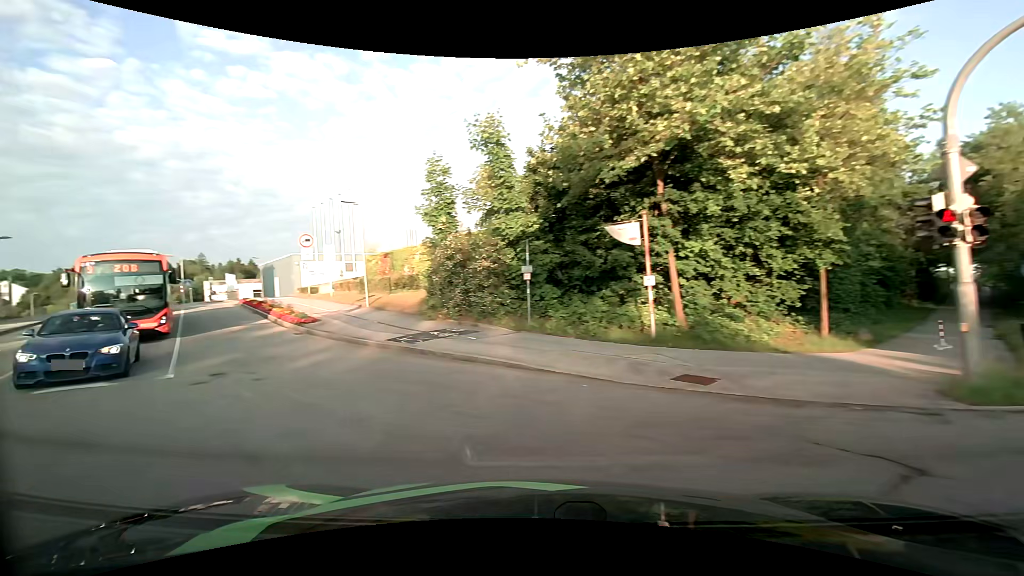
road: residential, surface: asphalt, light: Day
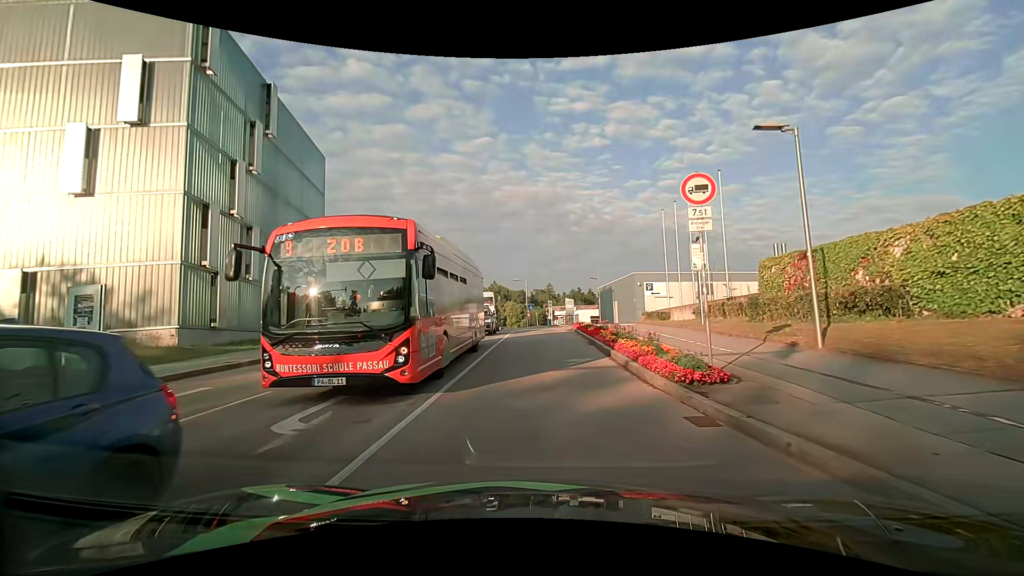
(-5.9, +11.5) m; -39°
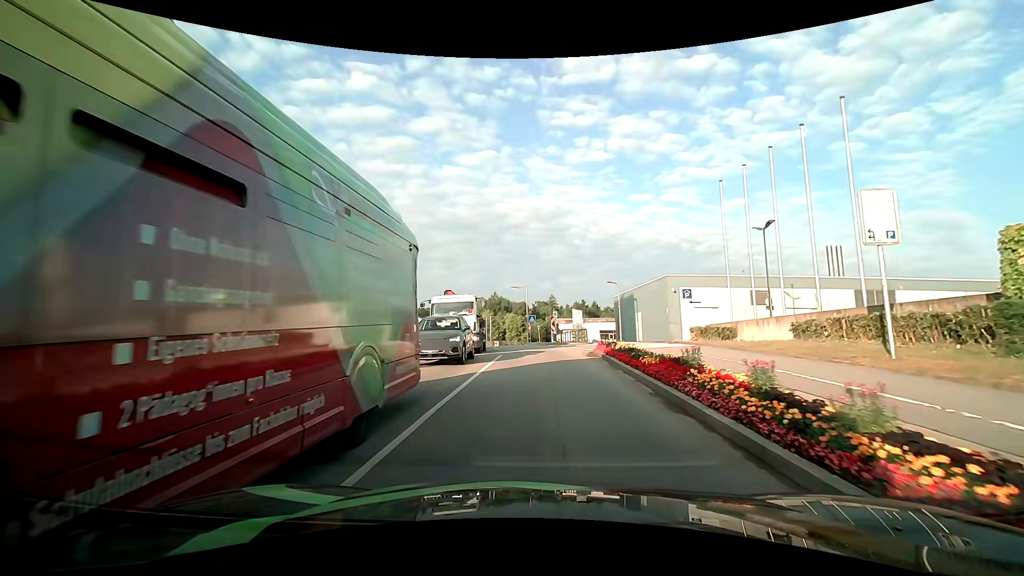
(-0.1, +11.0) m; -1°
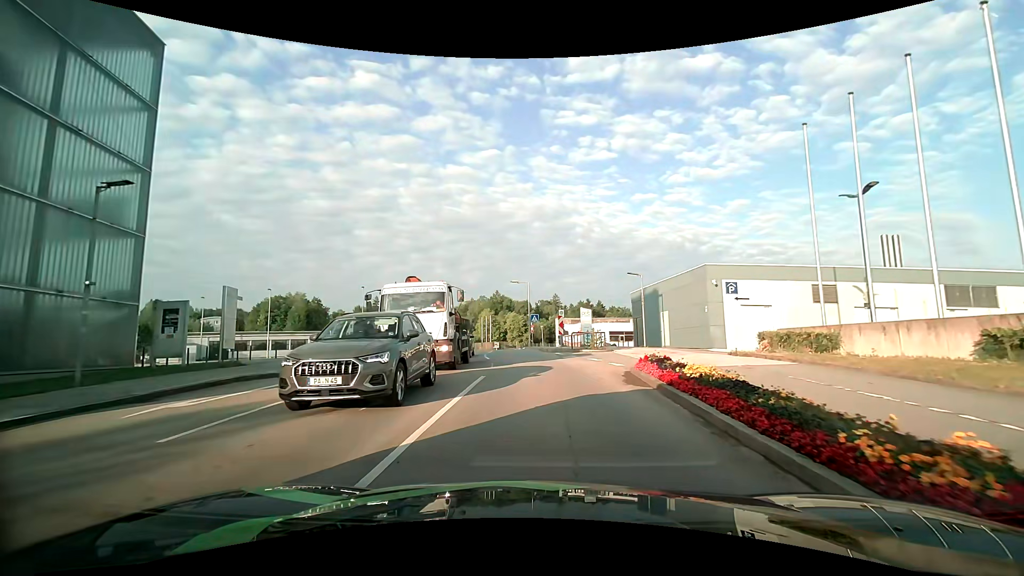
(0.0, +7.5) m; 0°
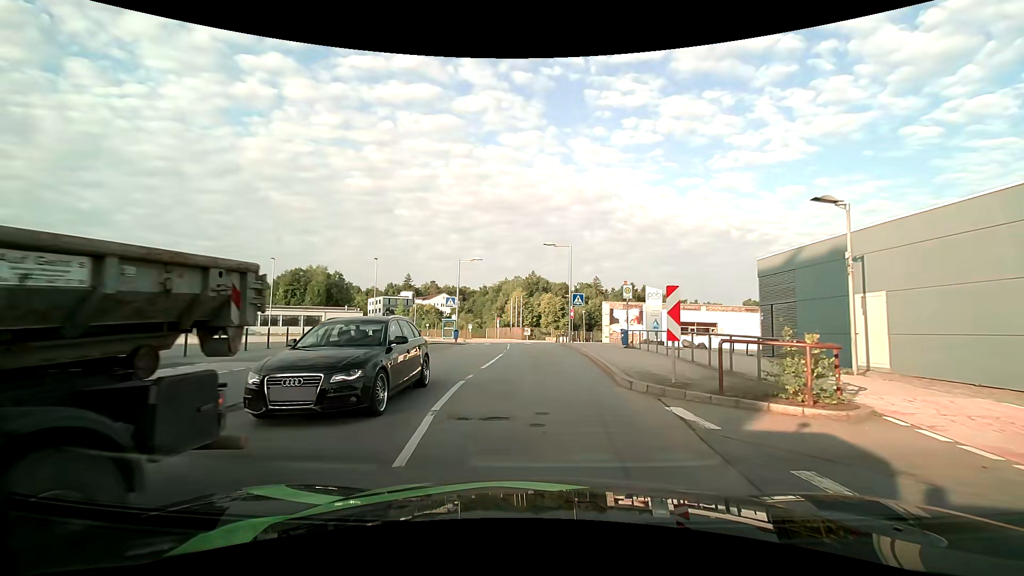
(-0.5, +17.2) m; -5°
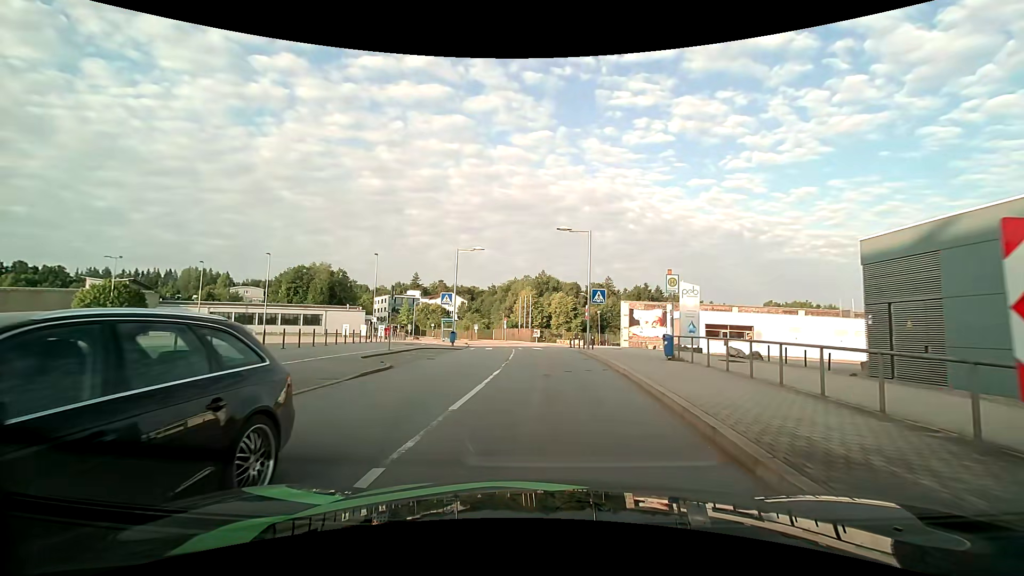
(0.0, +6.4) m; -1°
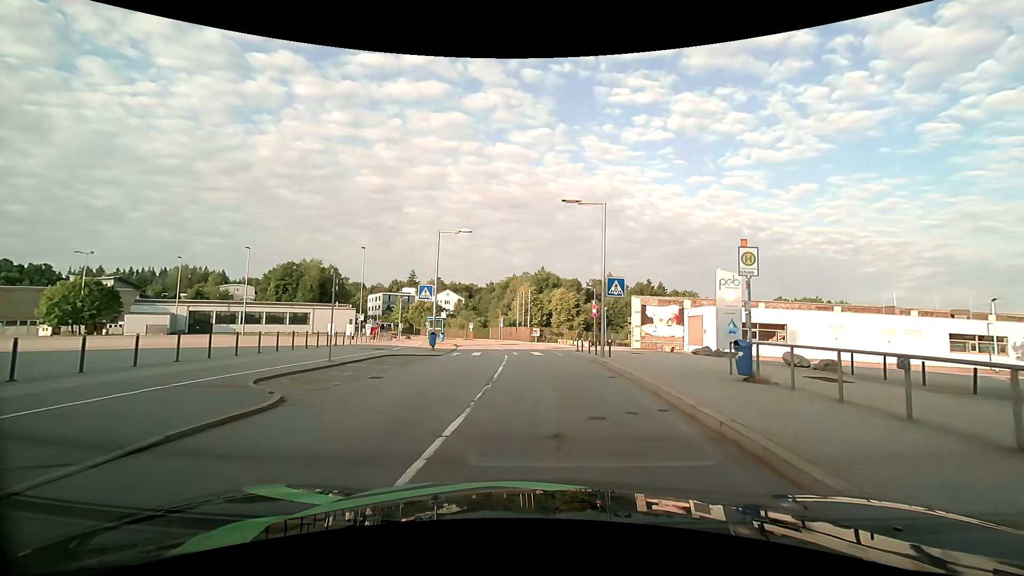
(+0.1, +6.7) m; +1°
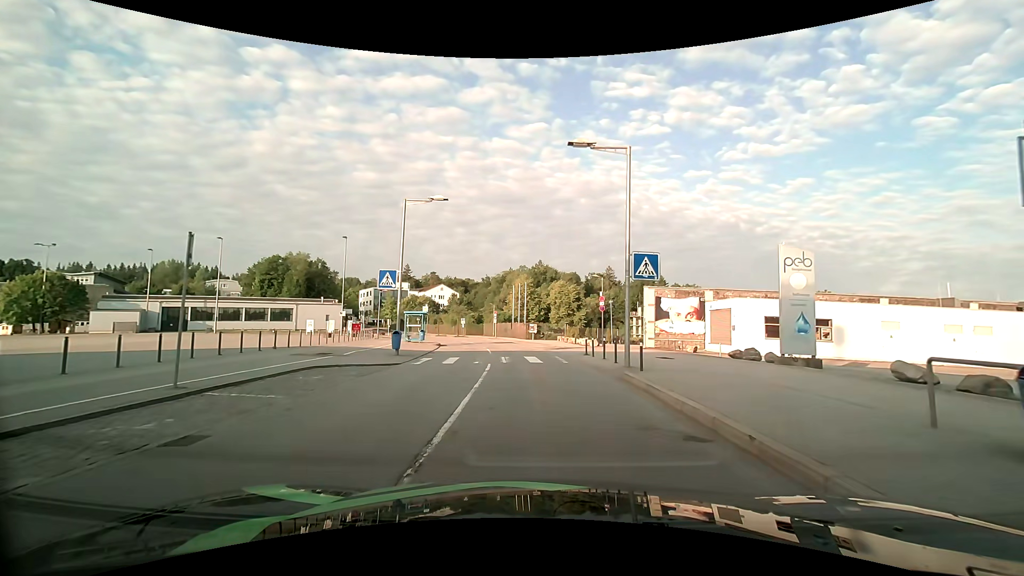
(0.0, +7.0) m; 0°
(0, +10) (-1, +20) (-1, +30) (-3, +40) (-4, +50) (-7, +59) (-10, +69) (-13, +78) (-17, +88) (-21, +97) m
